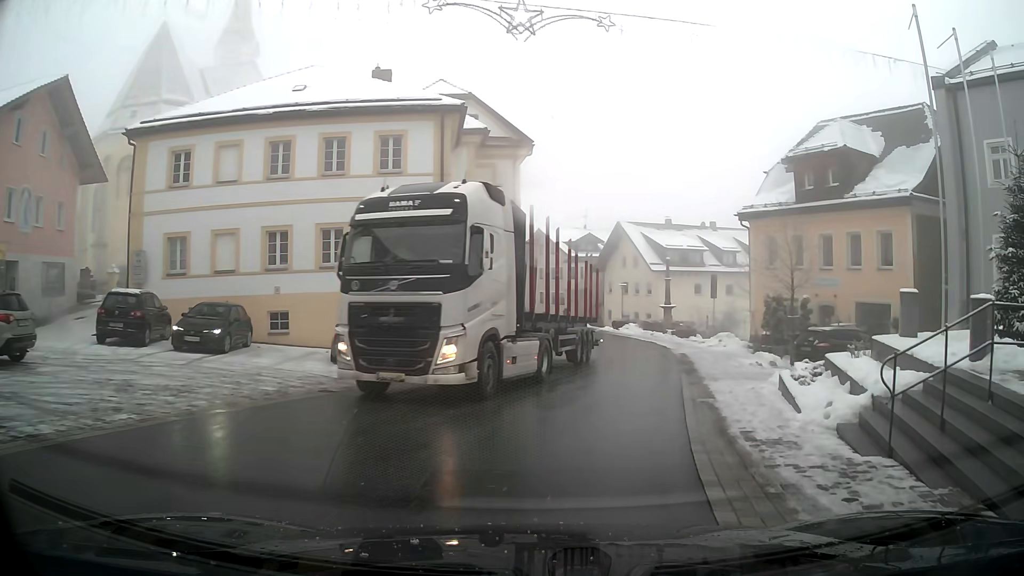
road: primary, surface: asphalt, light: Day
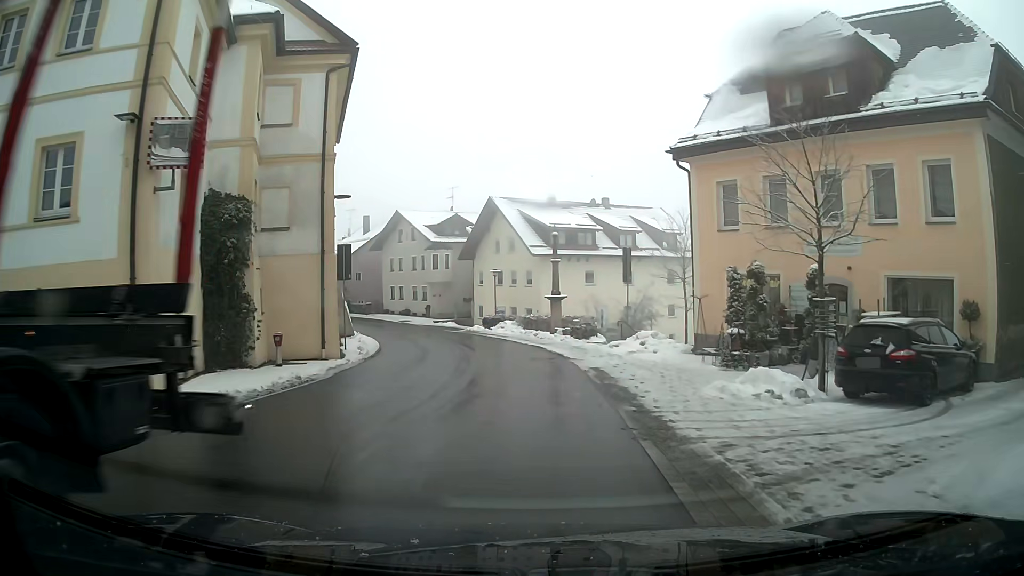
(+1.3, +12.5) m; +8°
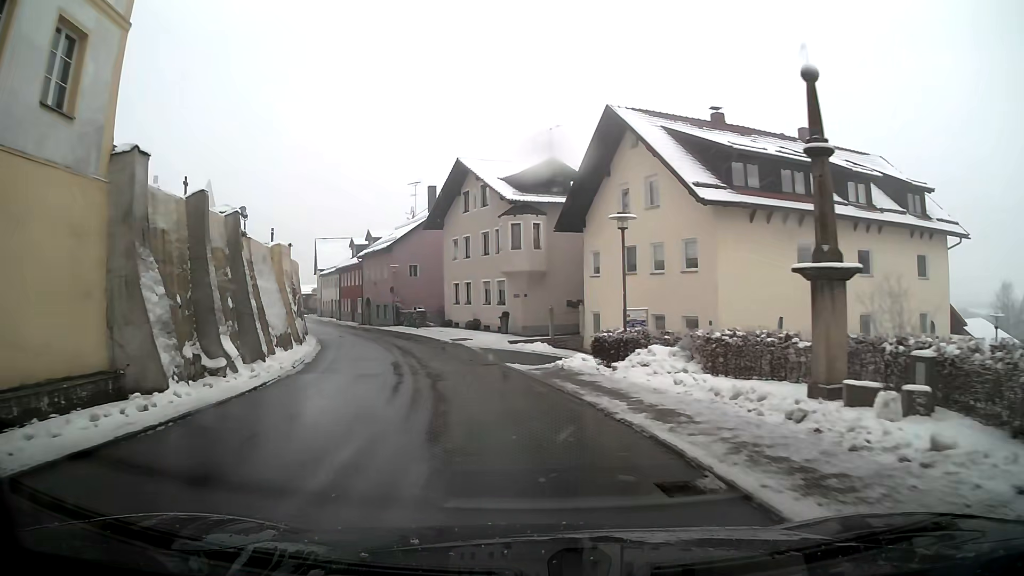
(-1.9, +26.5) m; -13°
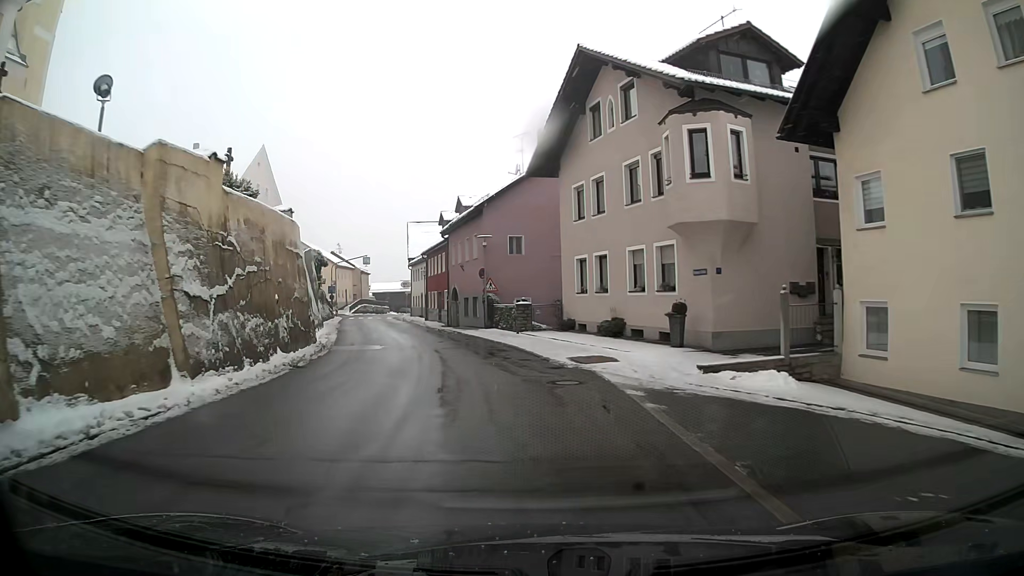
(-1.7, +17.5) m; -10°
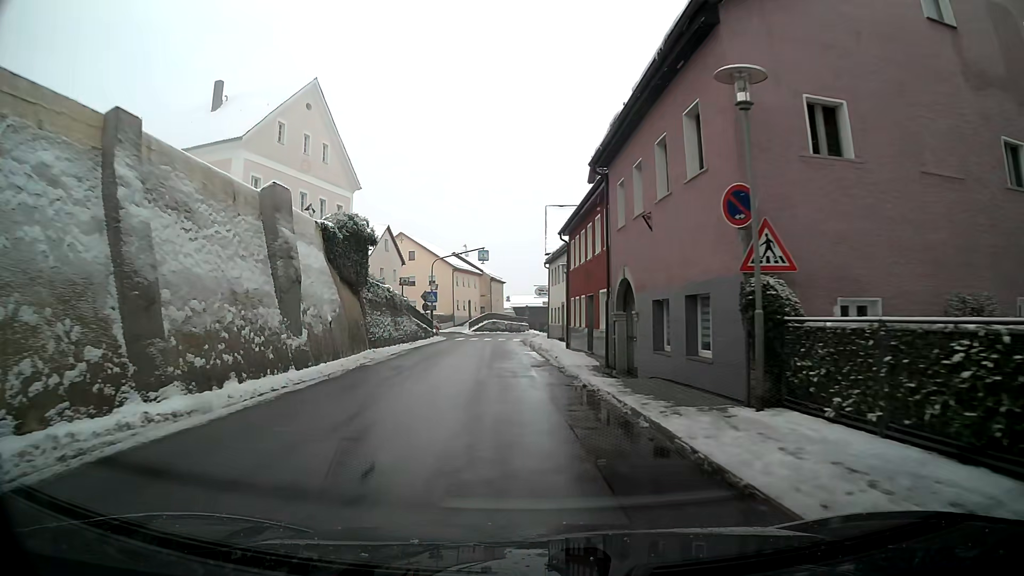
(-3.0, +23.9) m; -13°
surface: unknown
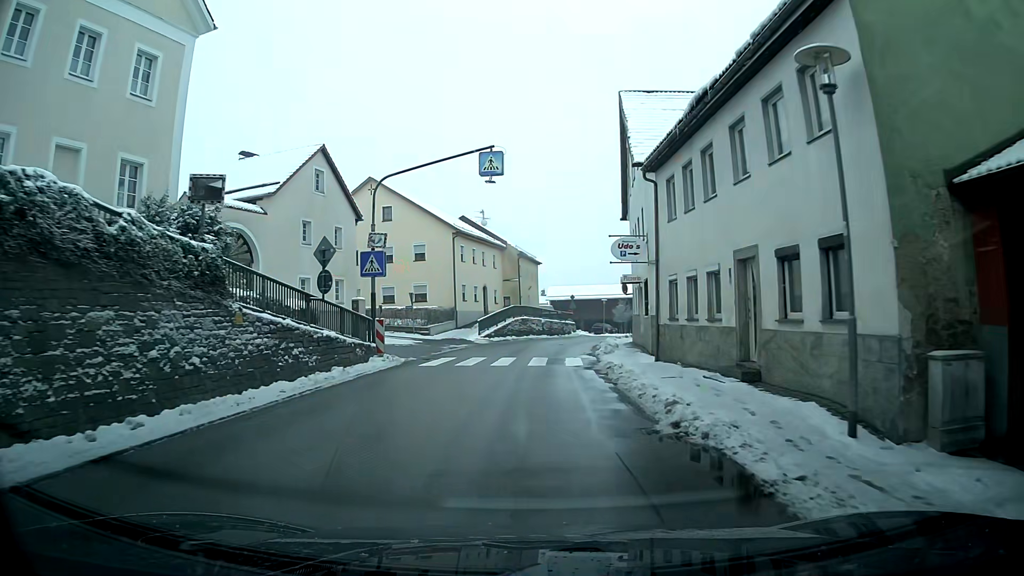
(-0.9, +29.9) m; -2°
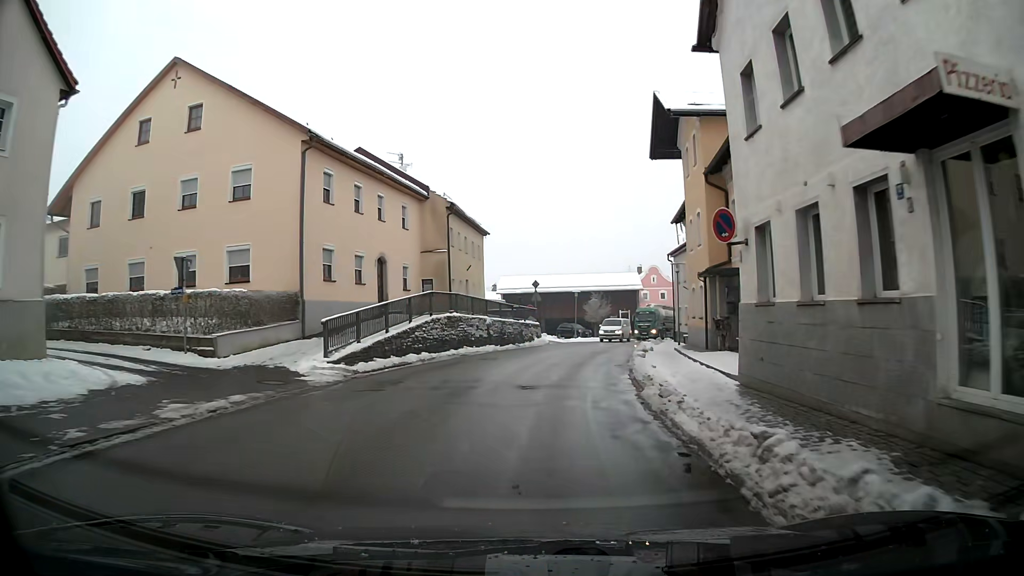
(+0.6, +23.3) m; +5°
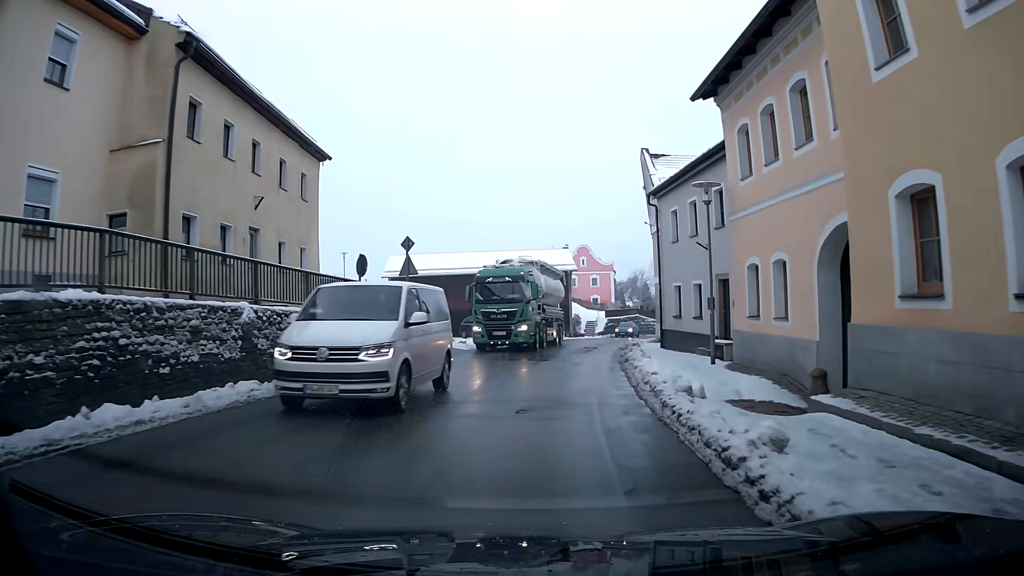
(+1.3, +20.5) m; +7°
(0, +10) (+1, +20) (+2, +30) (+4, +40) (+7, +49) (+10, +59) (+13, +68) (+16, +78) (+20, +87) (+22, +97) m
